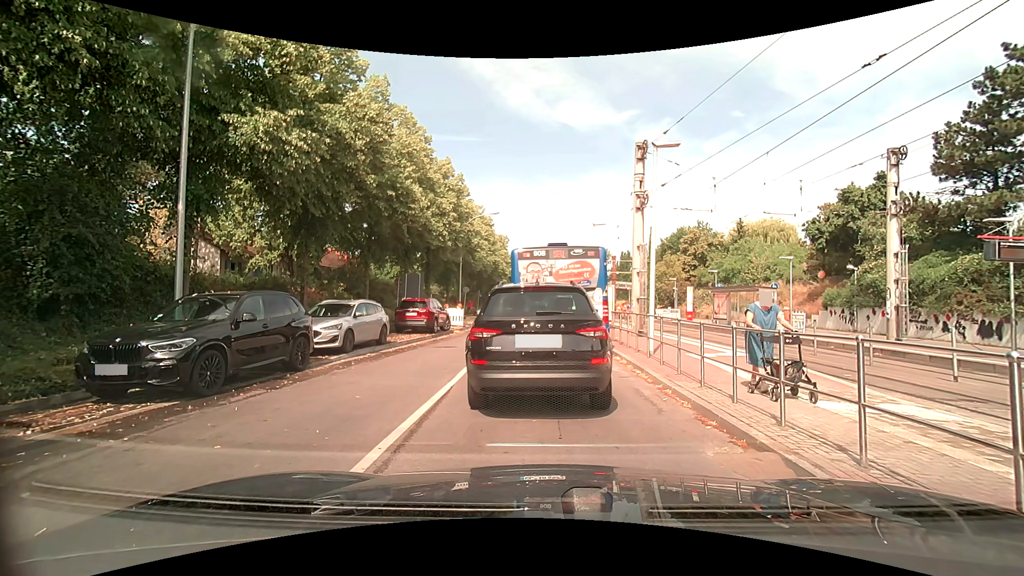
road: tertiary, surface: asphalt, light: Day
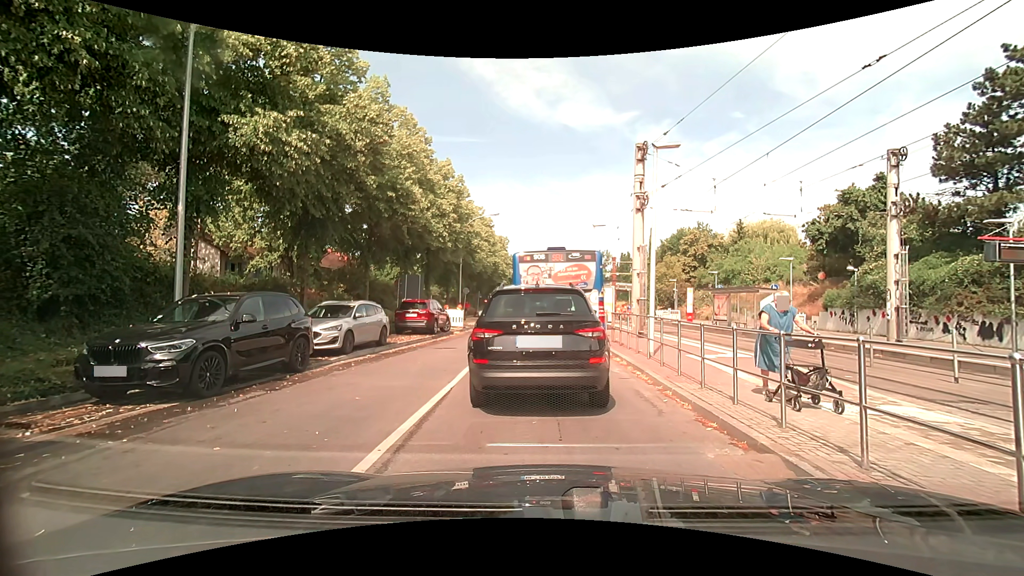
(0.0, 0.0) m; 0°
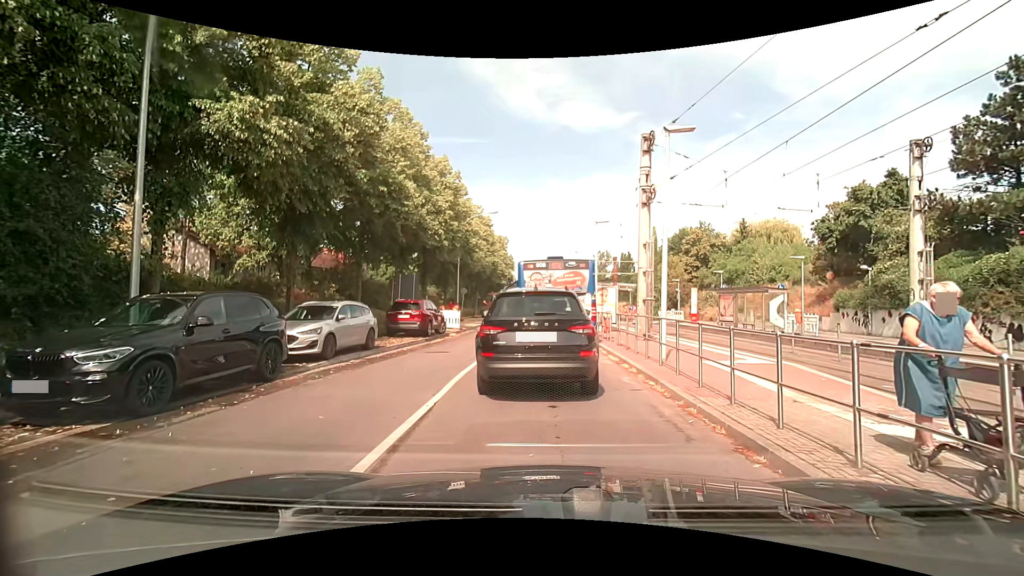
(0.0, +1.3) m; 0°
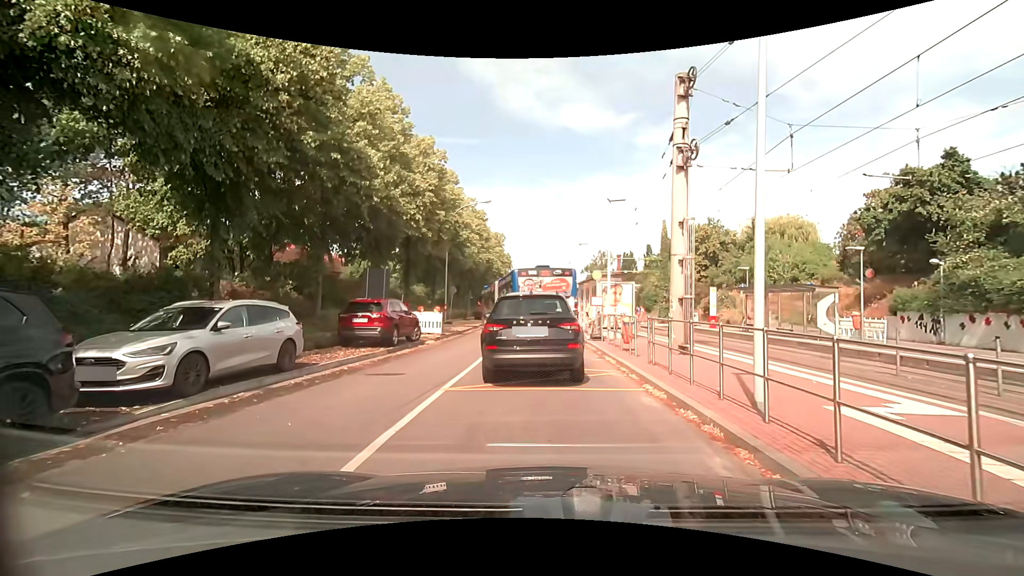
(+0.1, +5.1) m; +1°
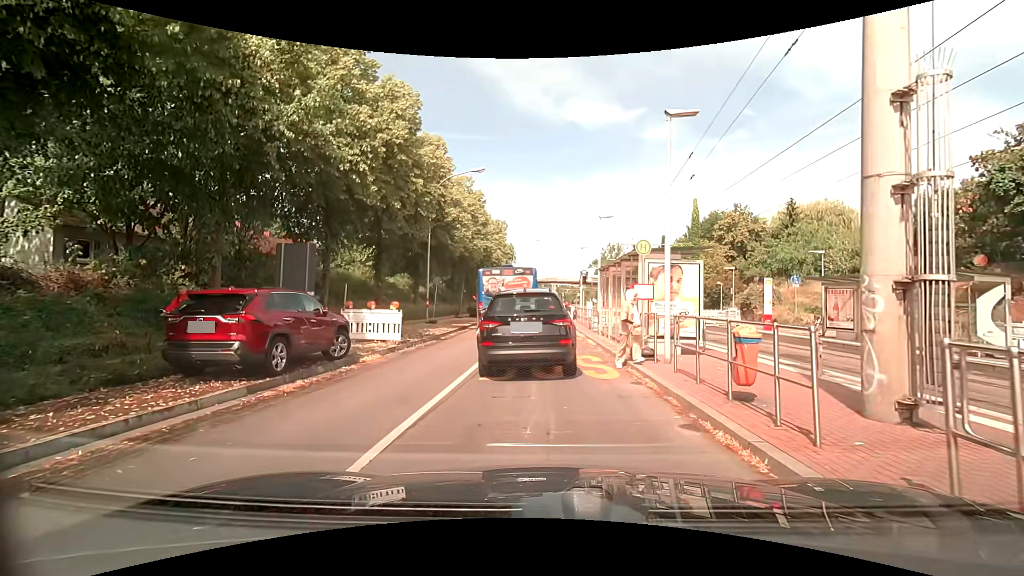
(-0.1, +7.9) m; -2°
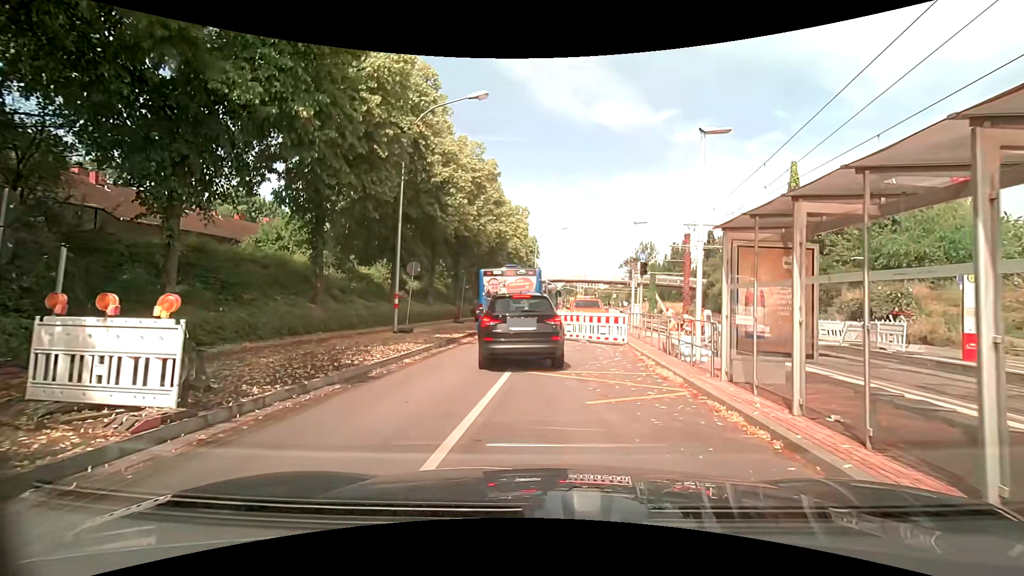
(-0.1, +11.4) m; -3°
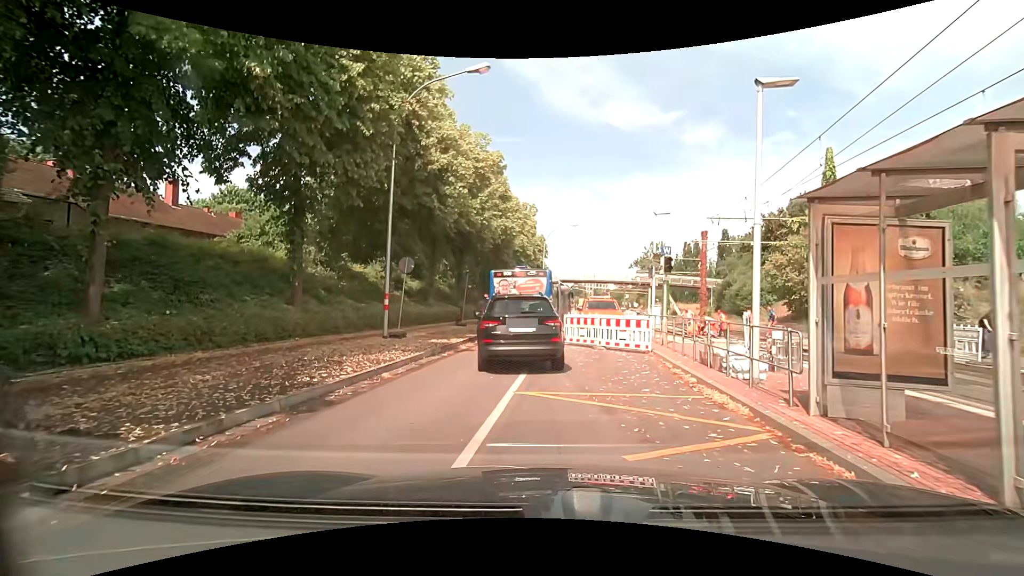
(0.0, +2.4) m; -1°
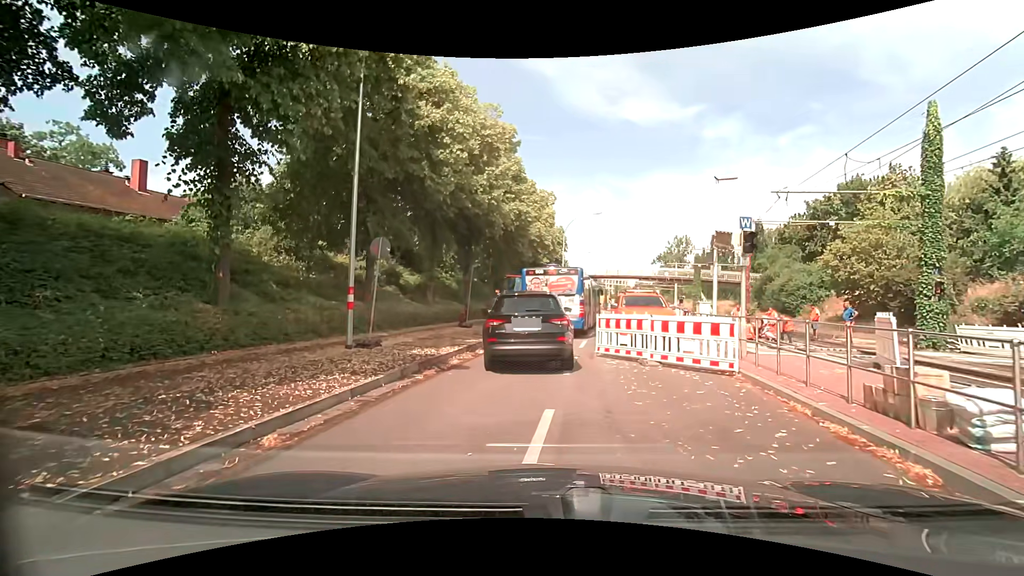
(0.0, +5.0) m; -2°
(0, +10) (0, +20) (+1, +30) (+3, +40) (+5, +49) (+7, +59) (+8, +69) (+9, +79) (+10, +89) (+11, +99) m
